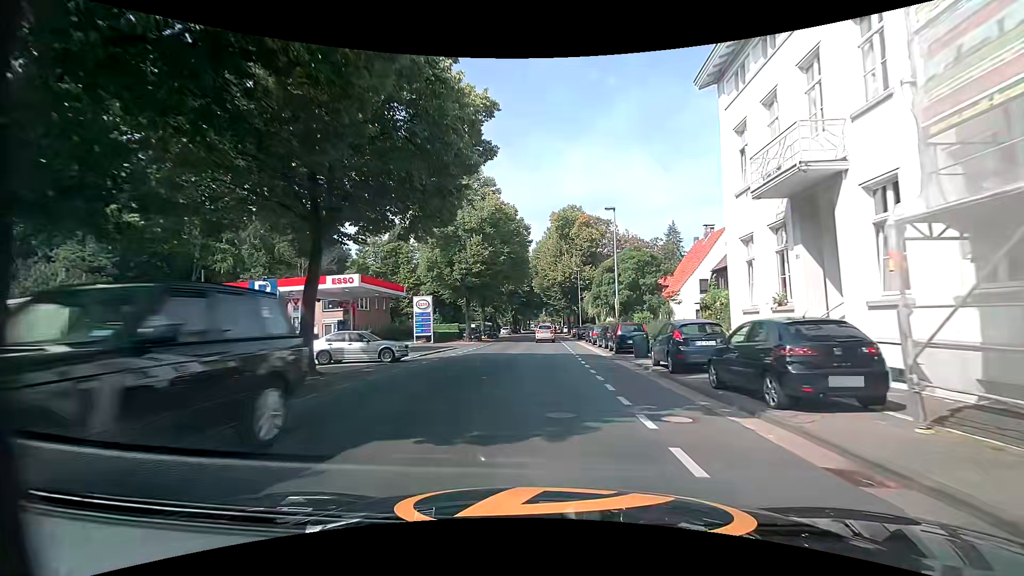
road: tertiary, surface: asphalt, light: Day
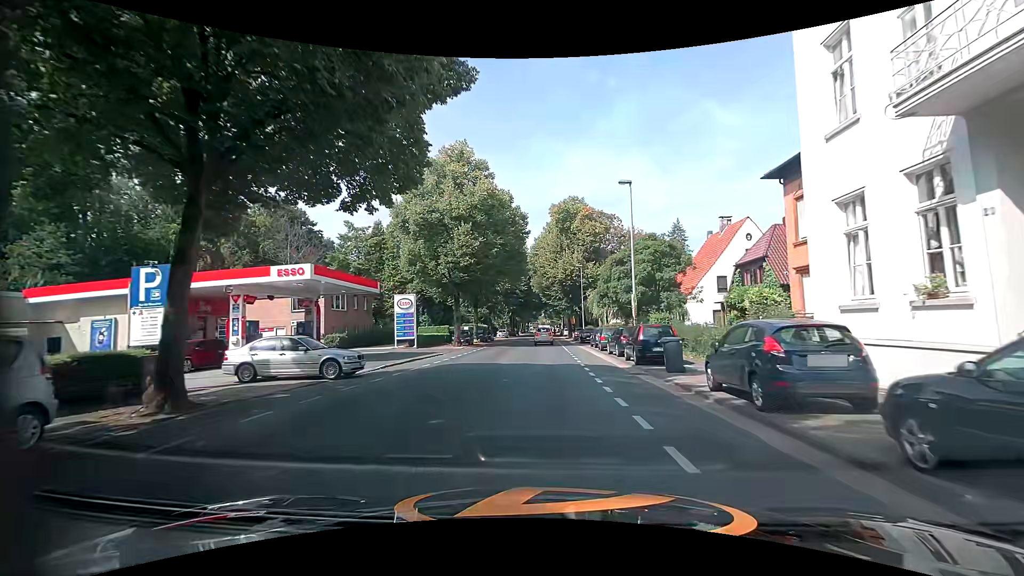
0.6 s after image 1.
(0.0, +5.8) m; -1°
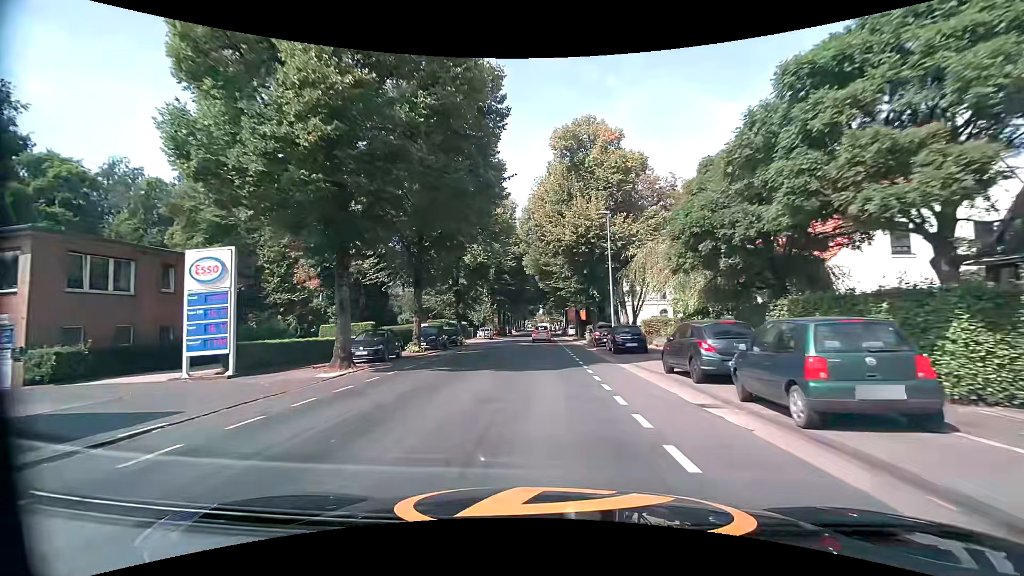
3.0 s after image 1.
(+0.3, +24.3) m; +1°
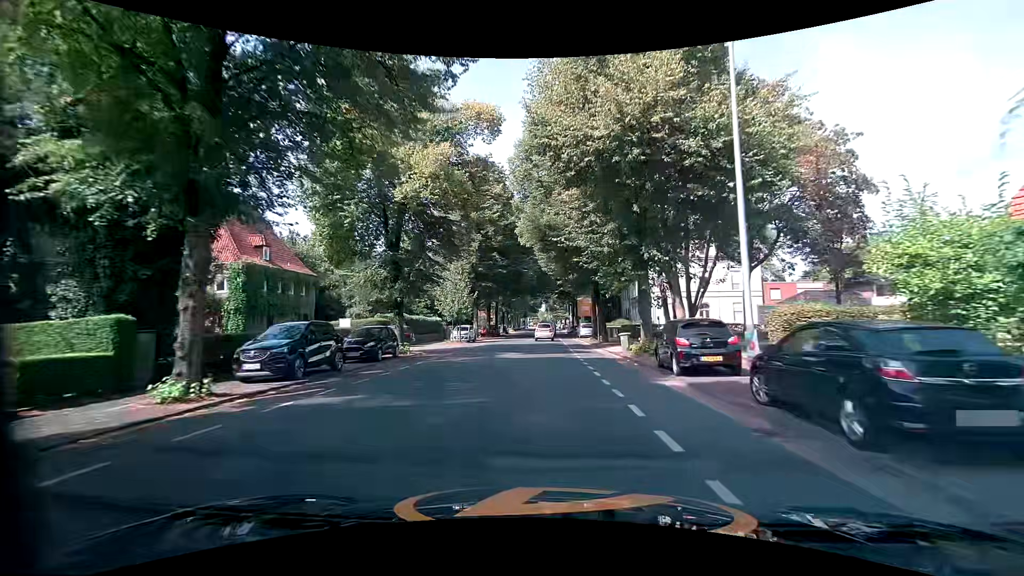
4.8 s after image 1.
(-0.2, +19.4) m; -1°
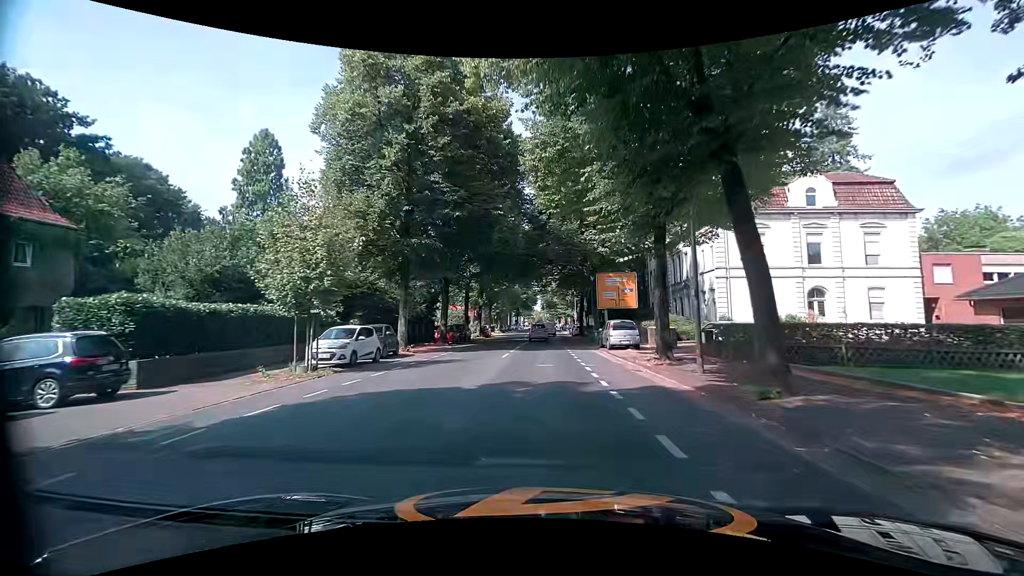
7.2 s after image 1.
(+0.2, +26.4) m; 0°
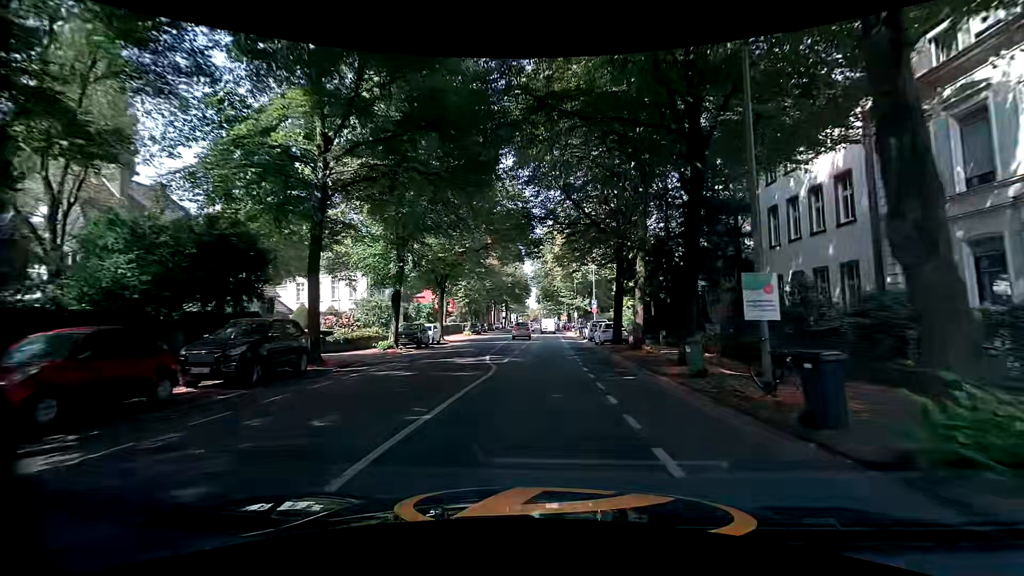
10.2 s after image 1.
(+0.2, +32.8) m; +1°
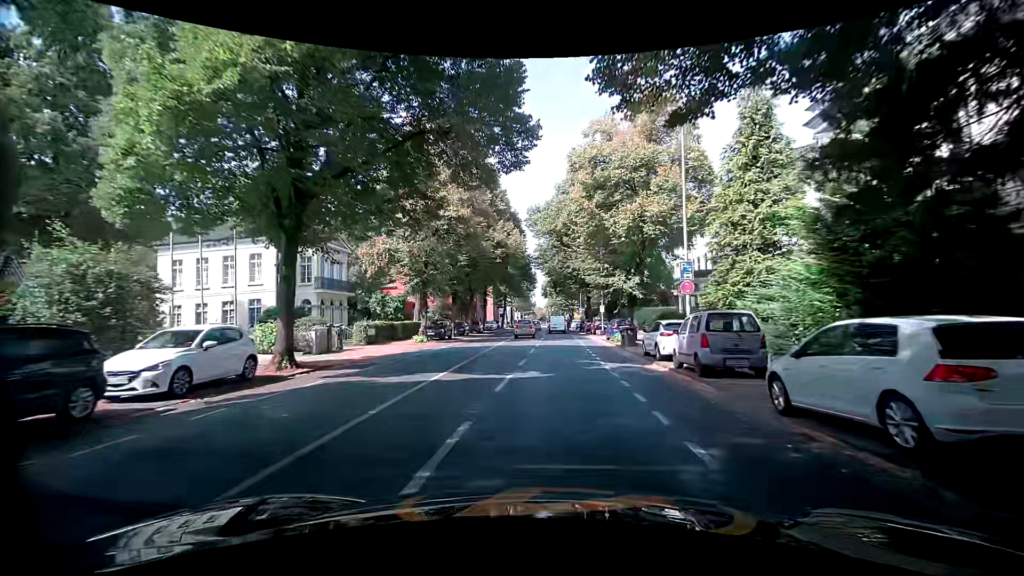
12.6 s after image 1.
(0.0, +25.6) m; -1°
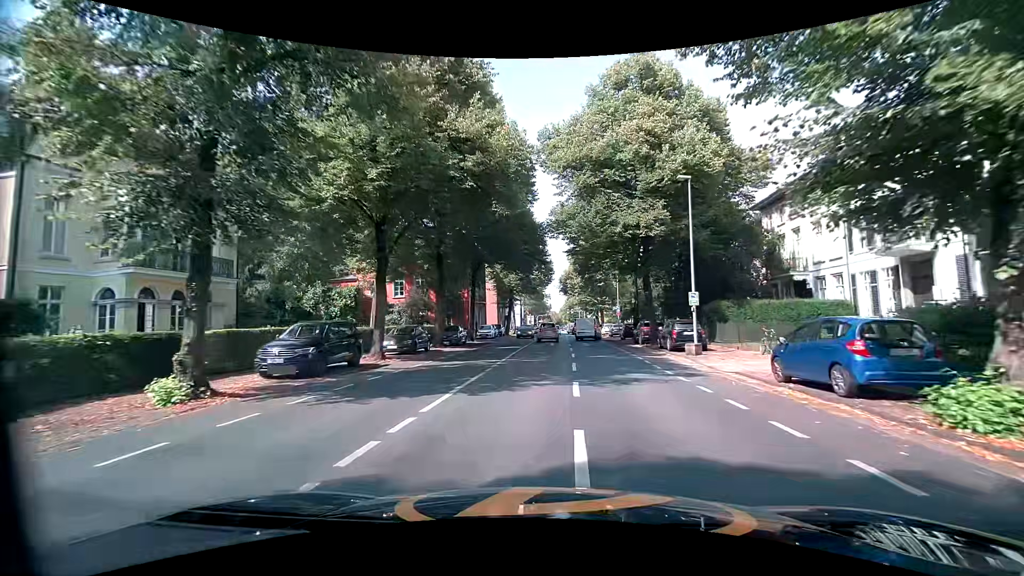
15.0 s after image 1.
(-0.6, +24.3) m; -2°
(0, +10) (0, +20) (0, +30) (+1, +40) (+1, +50) (+1, +60) (+1, +70) (+2, +80) (+2, +90) (+2, +100) m
